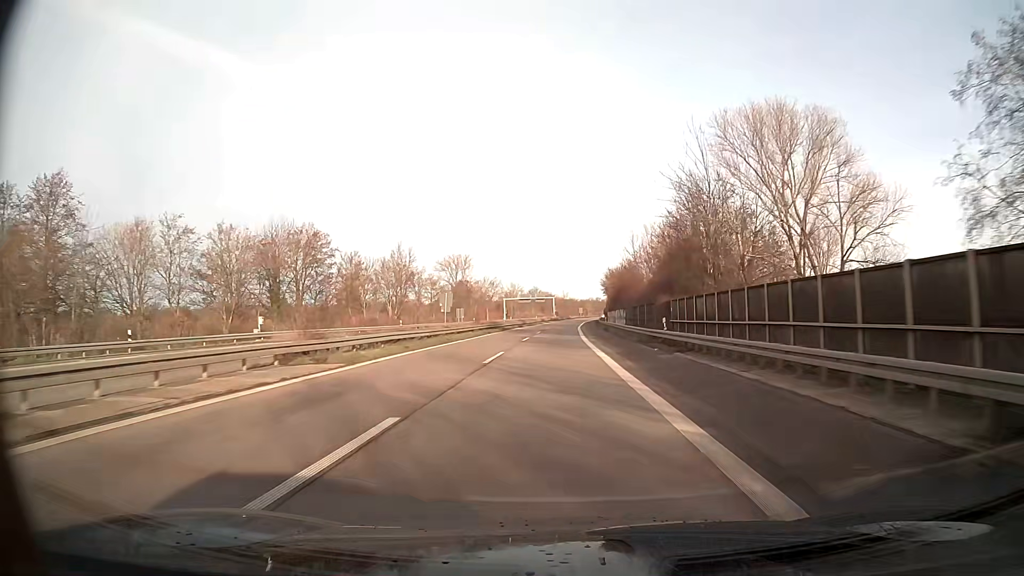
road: trunk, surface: asphalt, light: Day
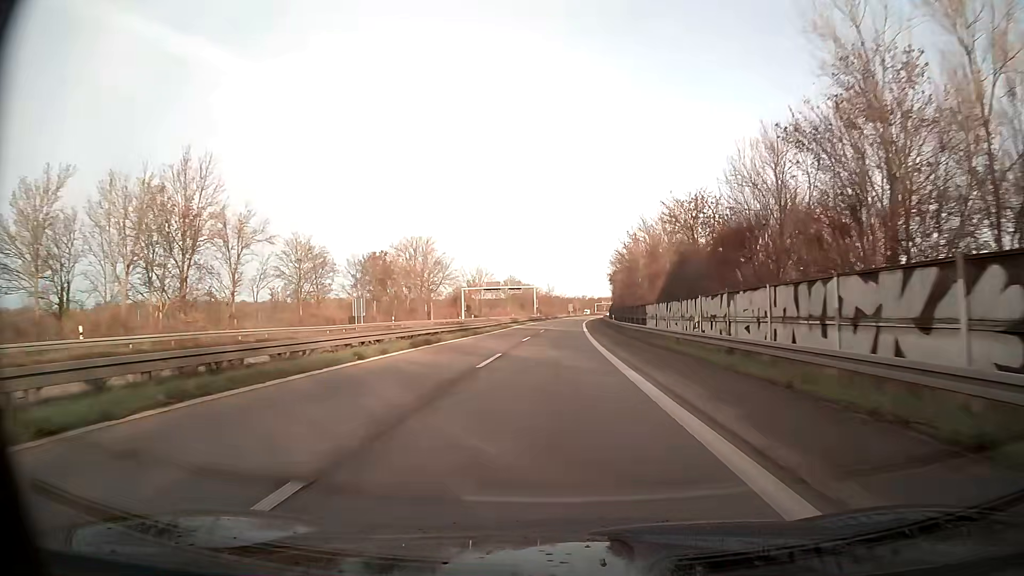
(+0.5, +57.9) m; +1°
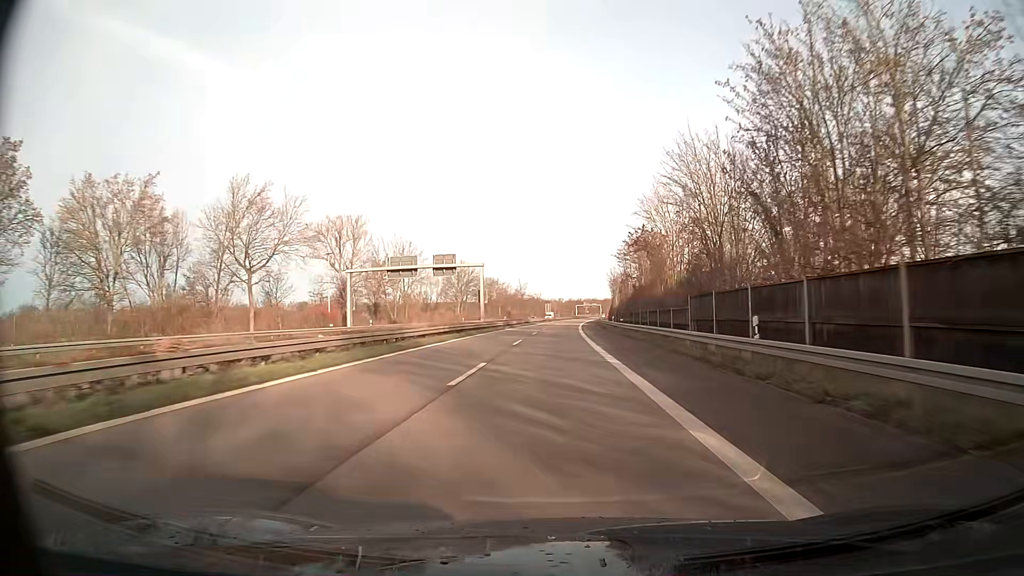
(+1.1, +58.8) m; +2°
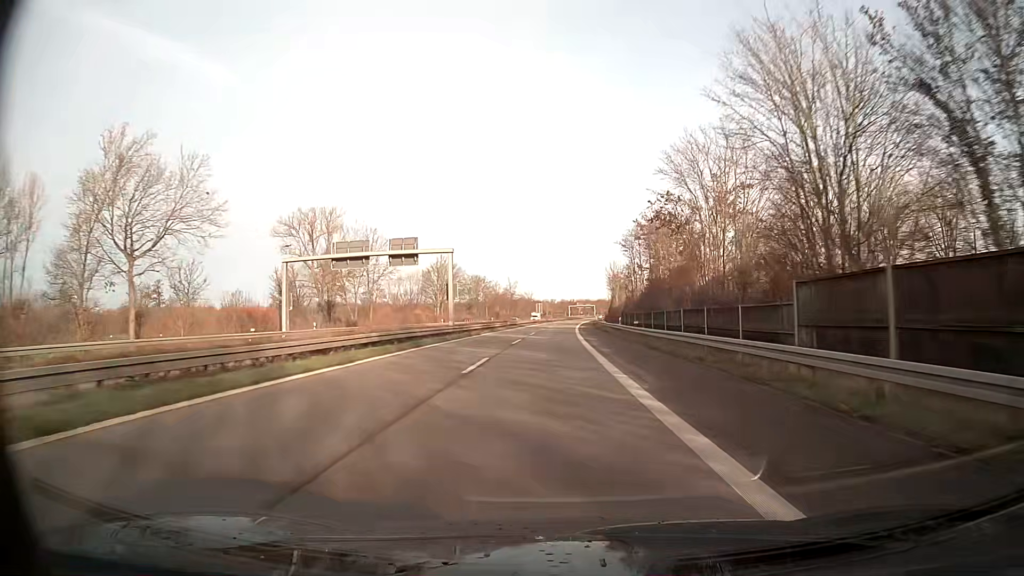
(+0.1, +14.8) m; +1°
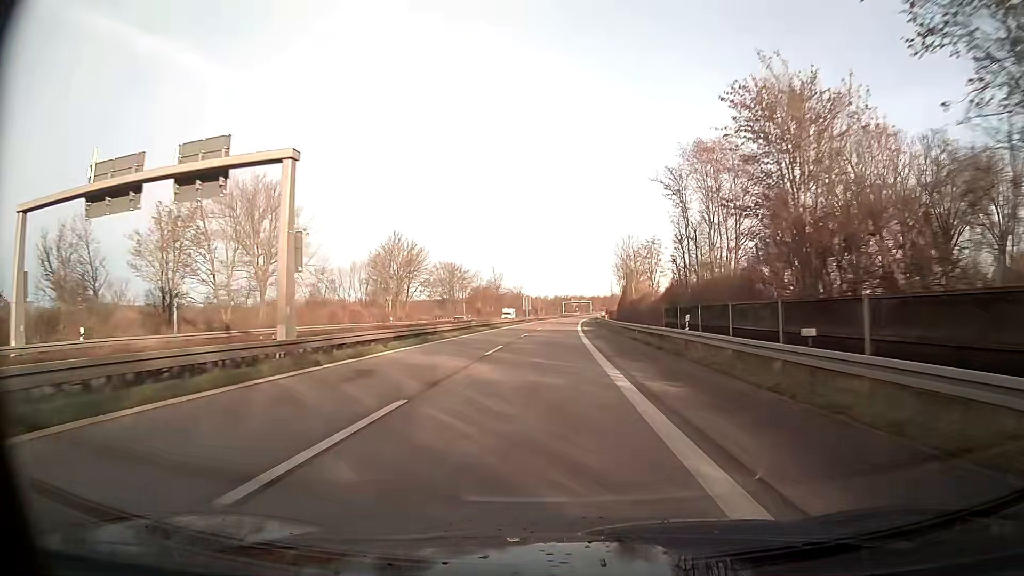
(+0.2, +29.7) m; +1°
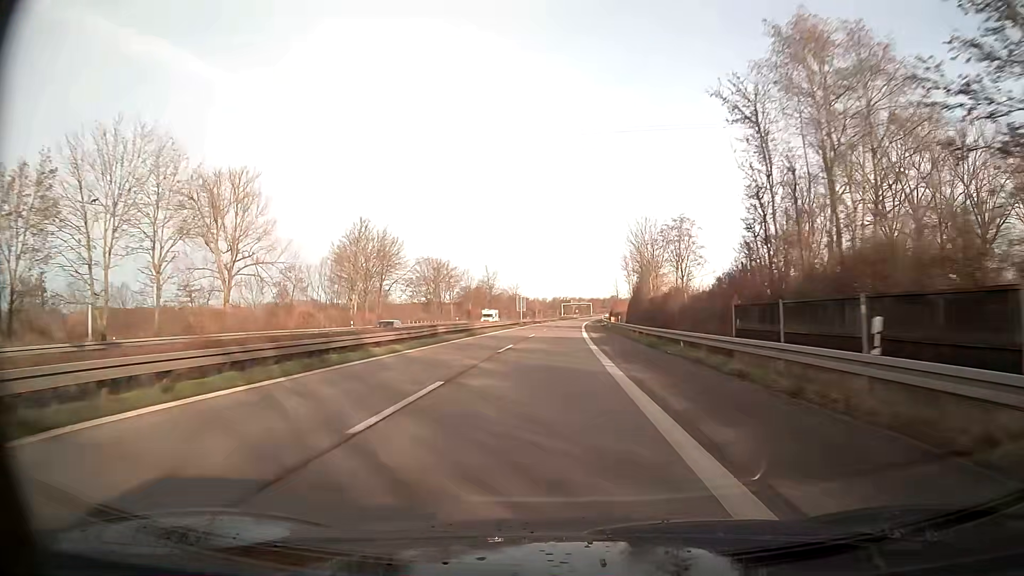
(0.0, +14.9) m; 0°
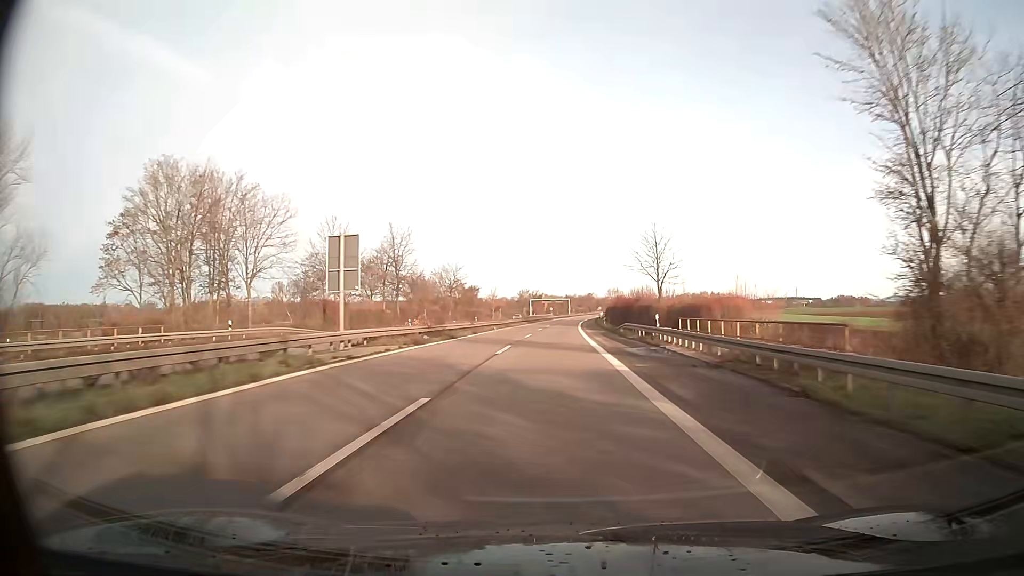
(+1.5, +75.3) m; +3°
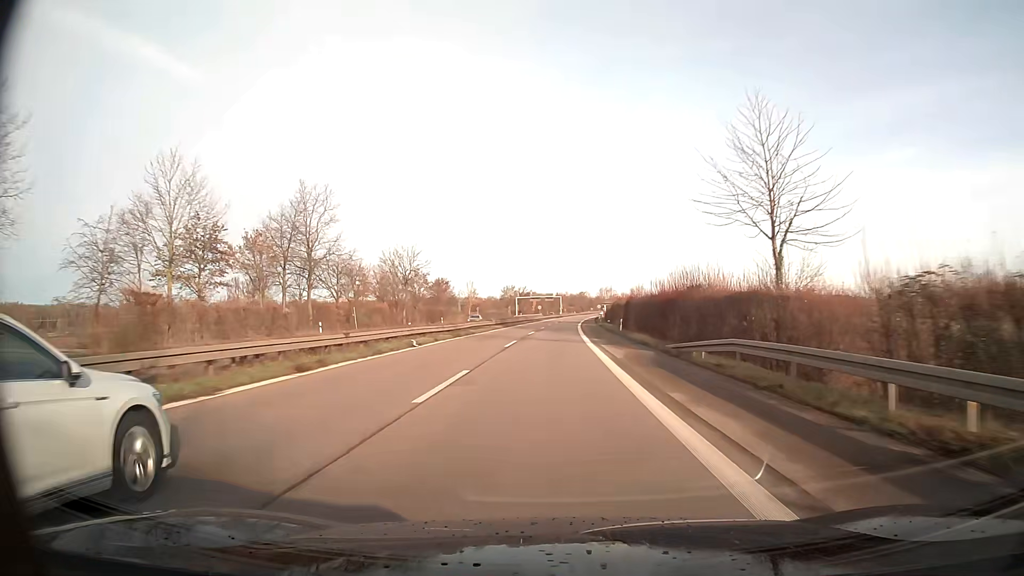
(+0.2, +30.5) m; +1°
(0, +10) (0, +20) (0, +30) (0, +40) (0, +50) (+1, +60) (+1, +70) (+1, +80) (+2, +90) (+2, +100) m
